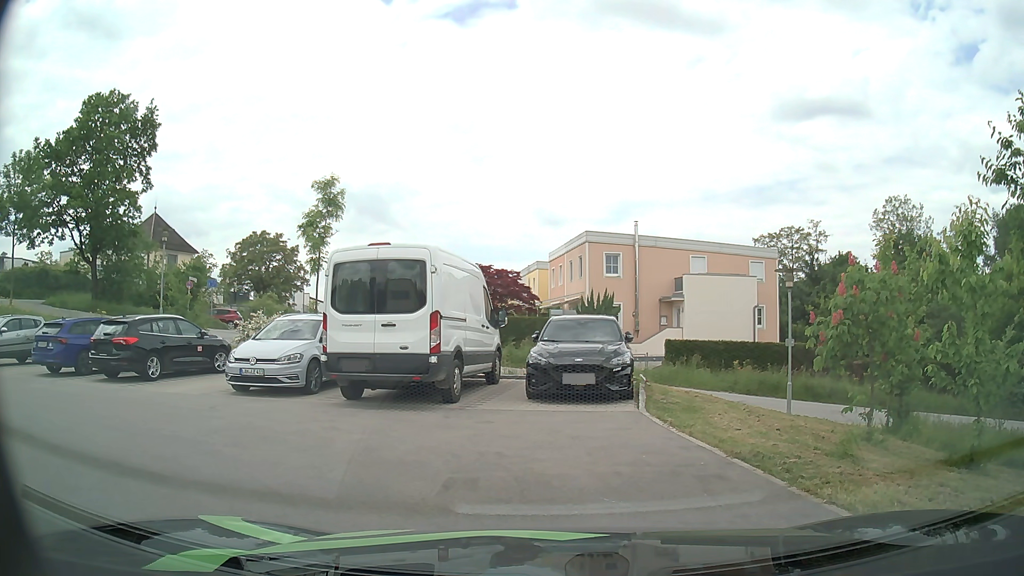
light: Day
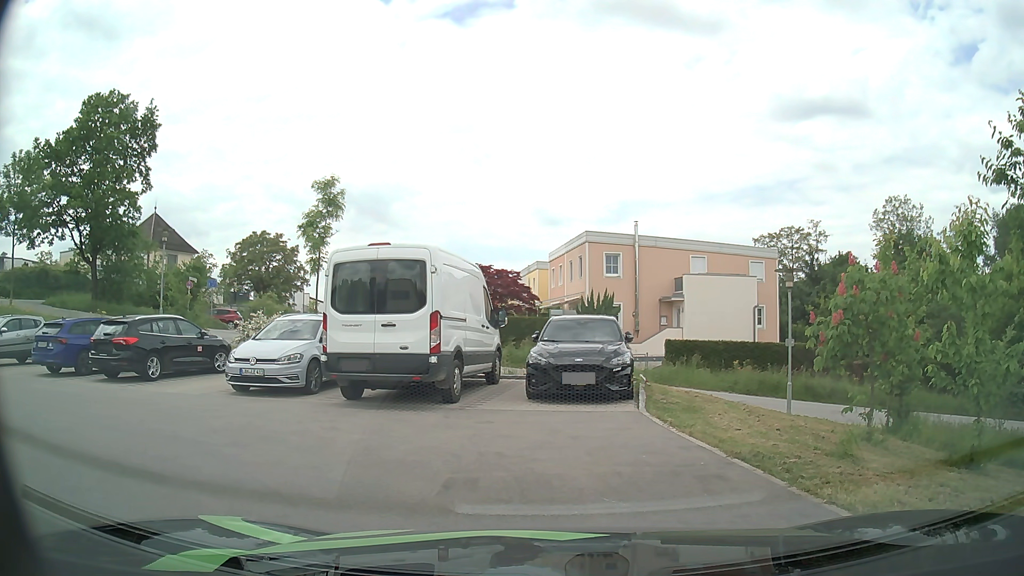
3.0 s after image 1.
(0.0, 0.0) m; 0°
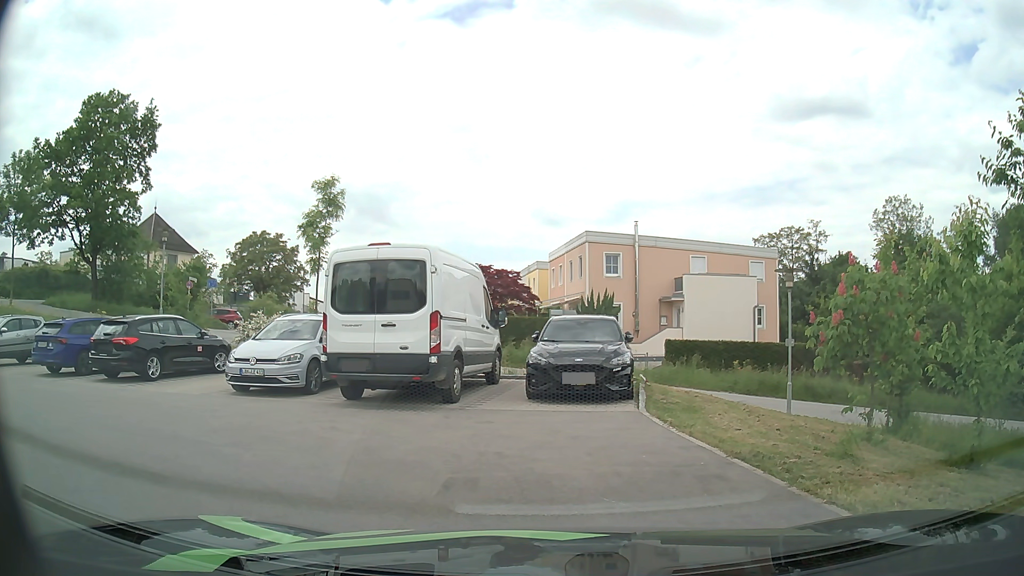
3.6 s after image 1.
(0.0, 0.0) m; 0°
